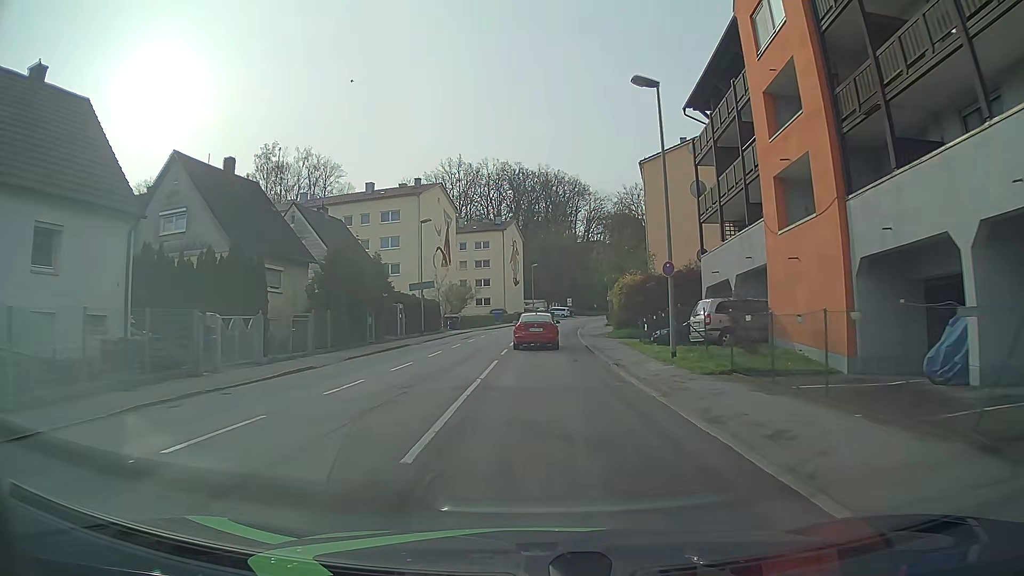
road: tertiary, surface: asphalt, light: Day
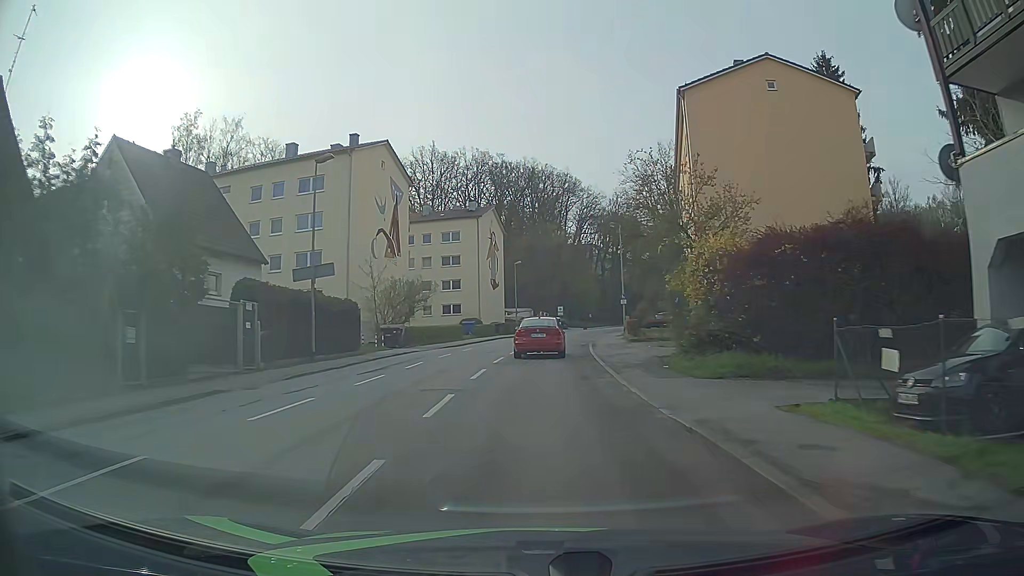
(+0.3, +21.0) m; +1°
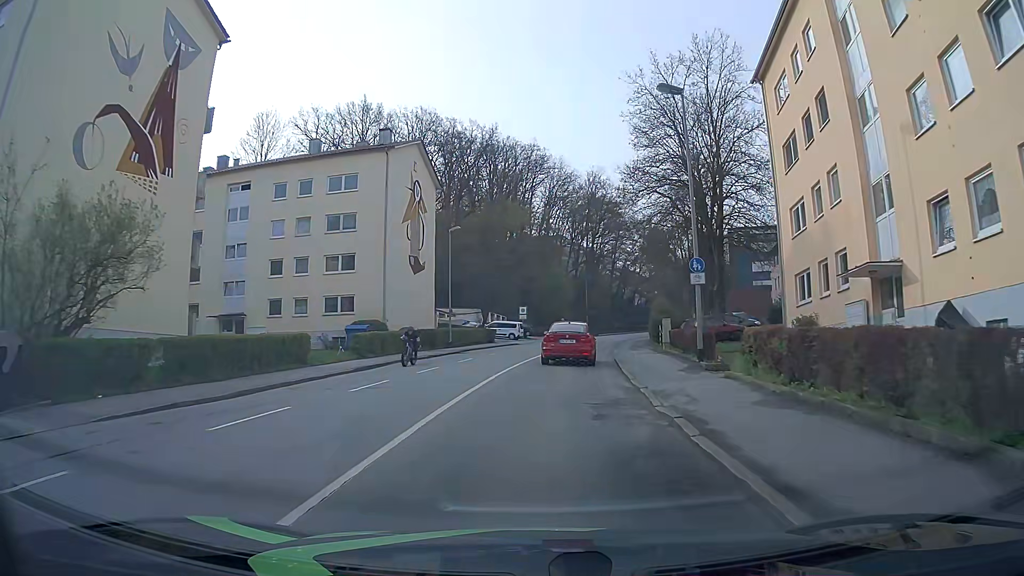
(+0.9, +30.8) m; +3°
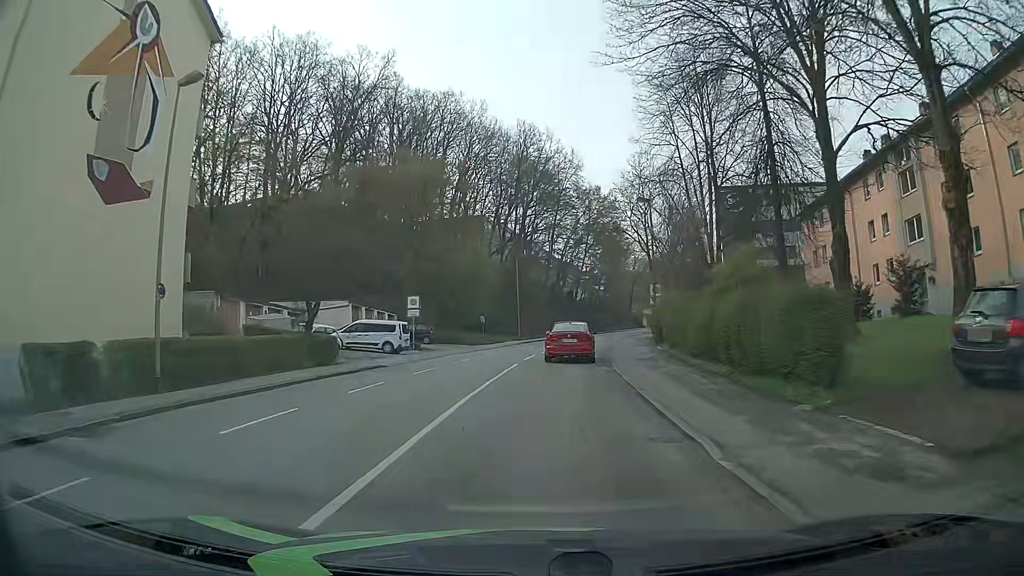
(+1.8, +30.0) m; +6°
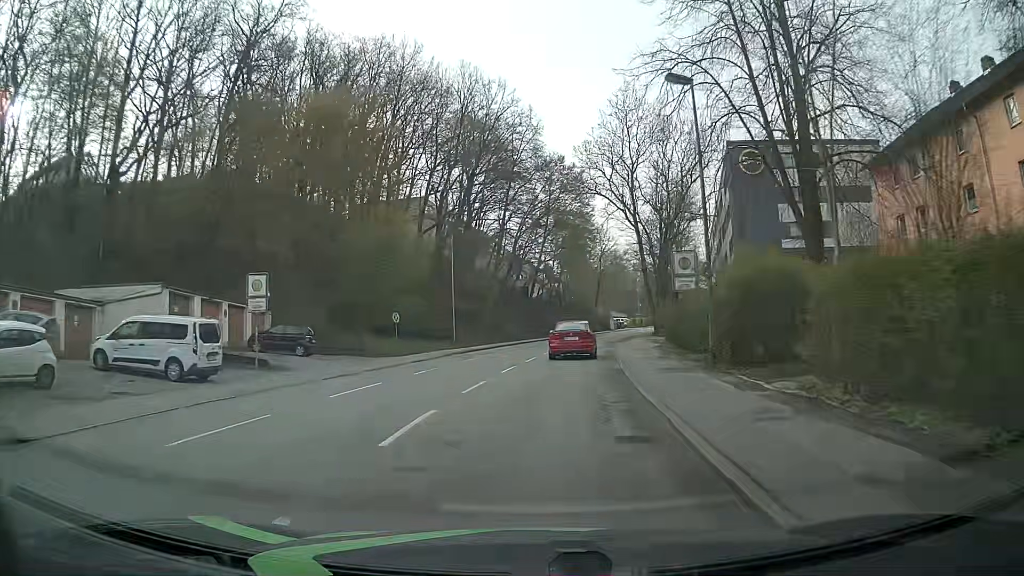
(+0.7, +19.4) m; +4°
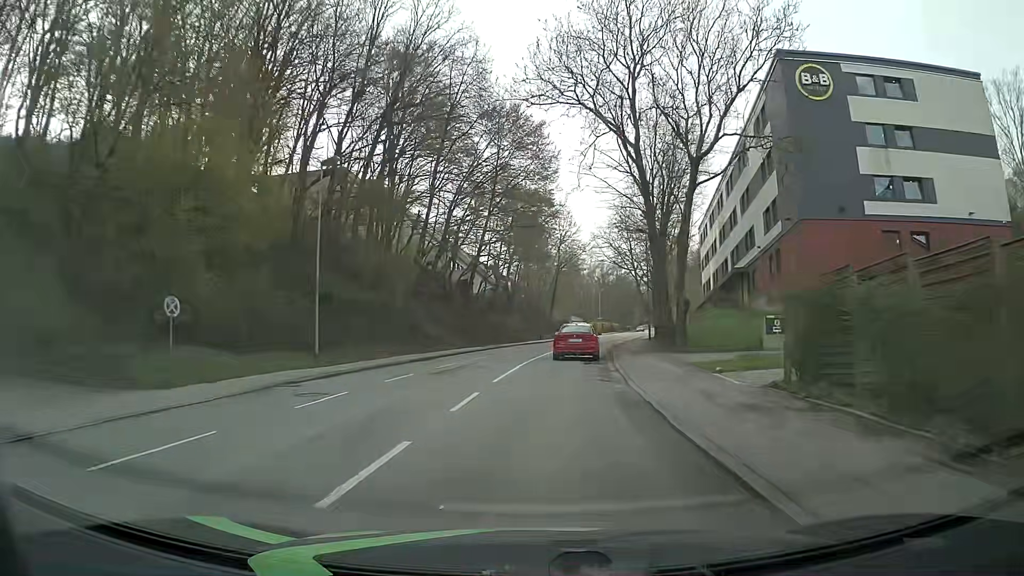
(+0.6, +20.5) m; +4°
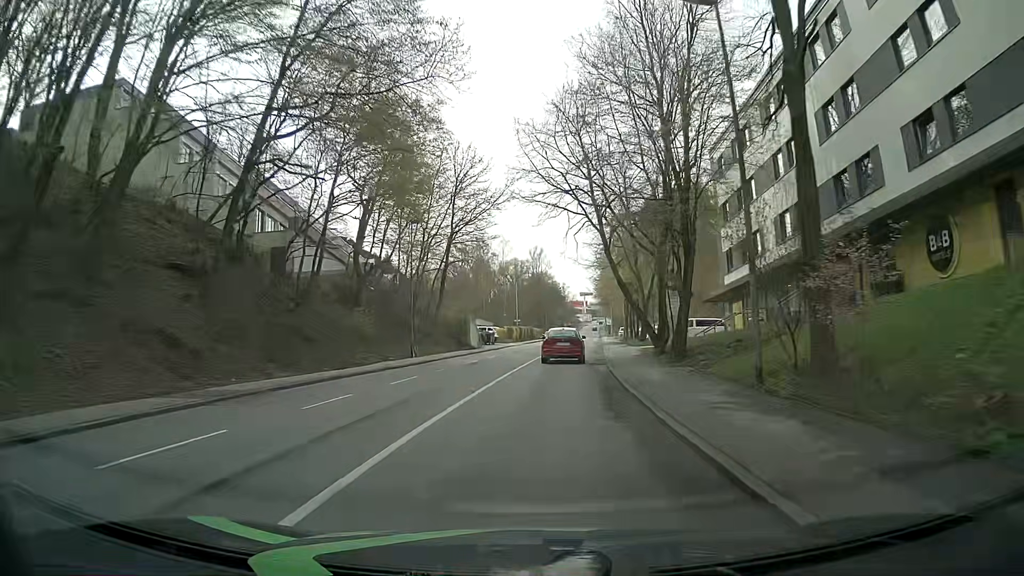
(+2.4, +36.3) m; +7°
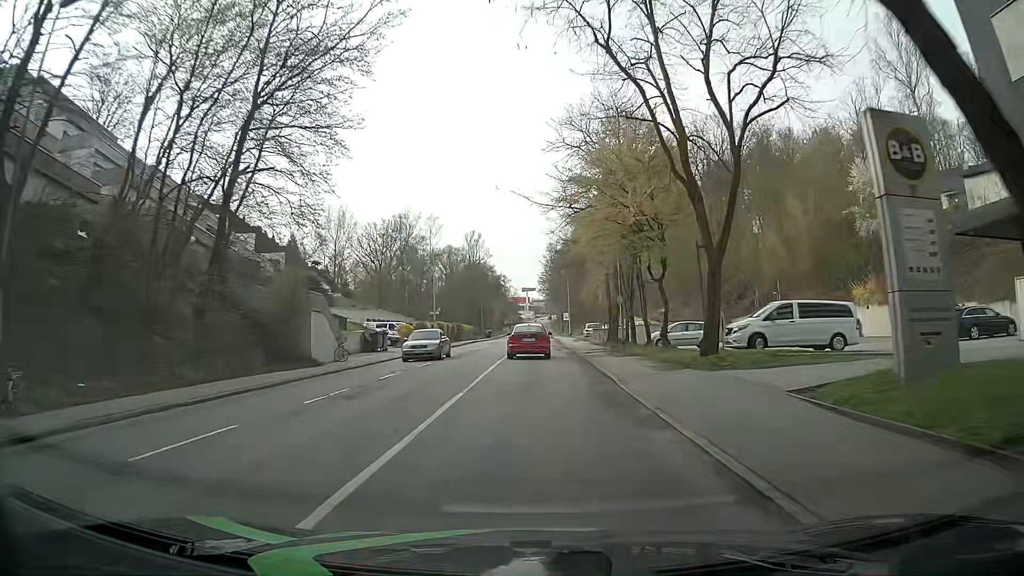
(+1.5, +30.0) m; +6°
(0, +10) (0, +20) (0, +30) (0, +40) (0, +50) (0, +60) (0, +70) (0, +80) (0, +90) (0, +100) m
